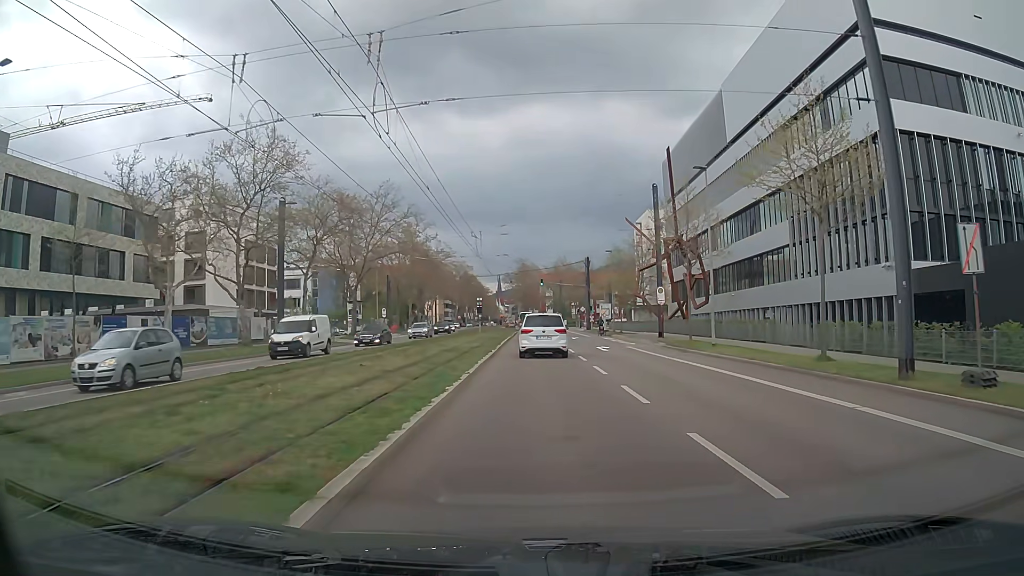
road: secondary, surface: asphalt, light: Day
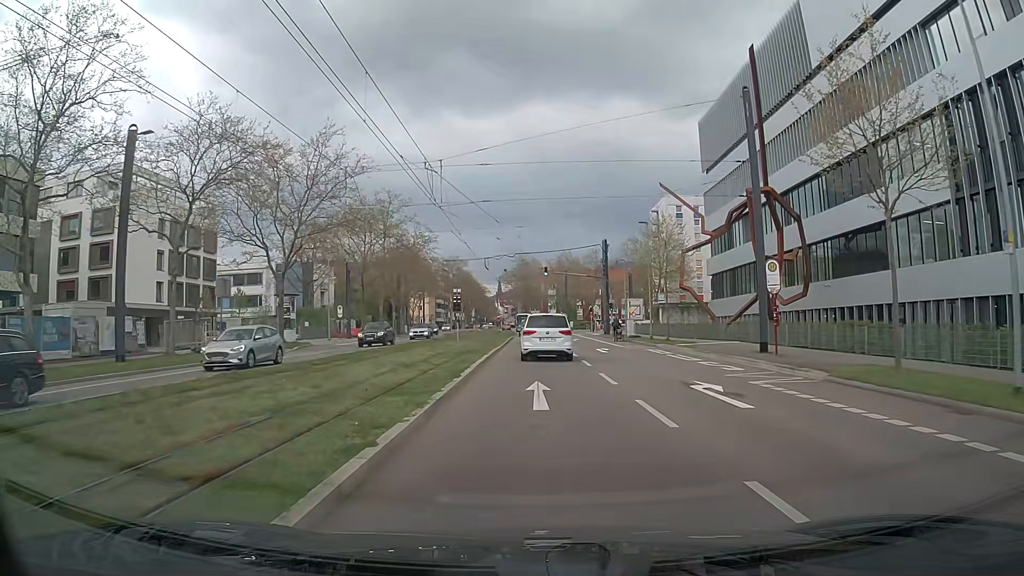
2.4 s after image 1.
(-0.1, +20.5) m; 0°
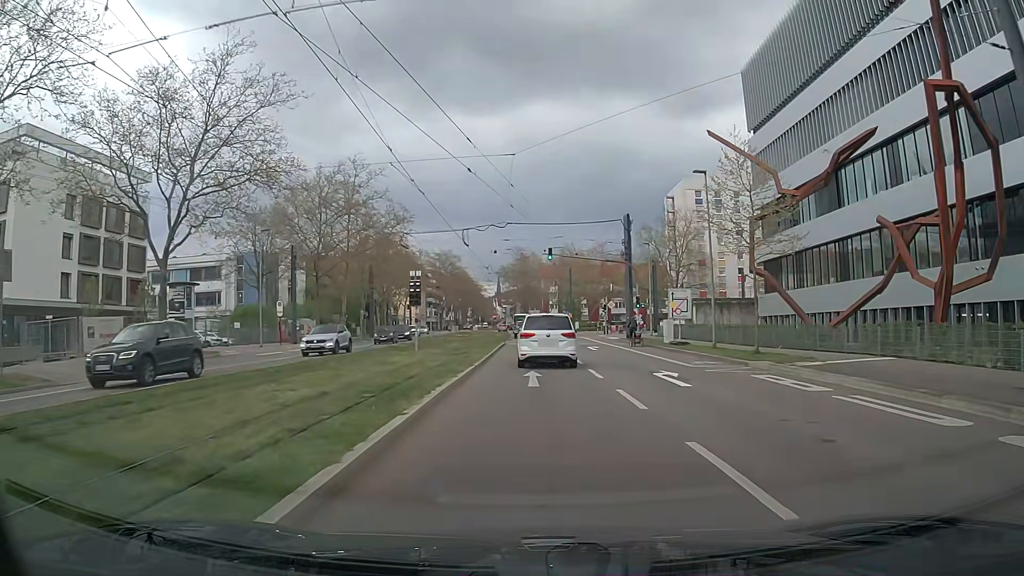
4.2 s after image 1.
(0.0, +16.4) m; -1°
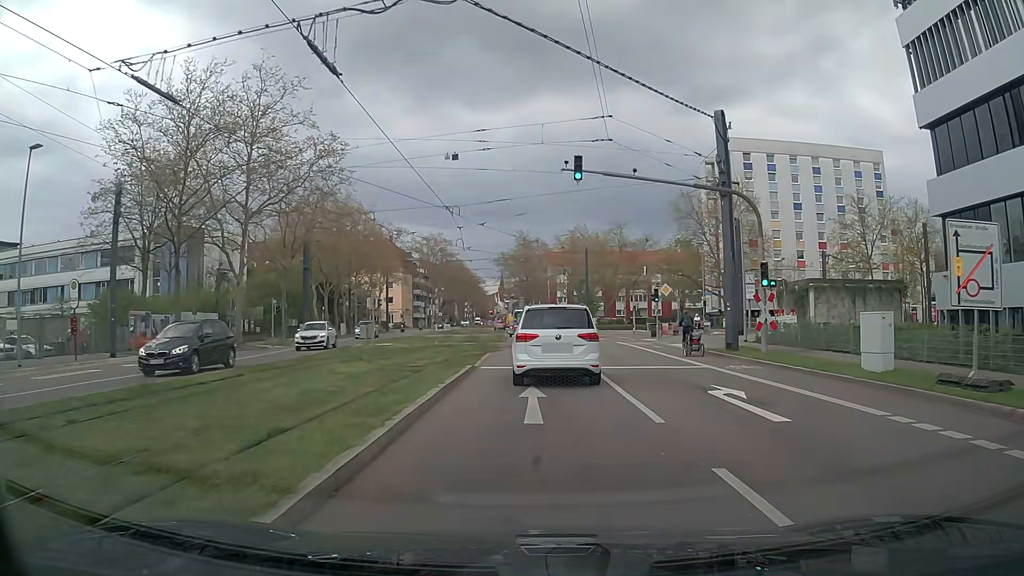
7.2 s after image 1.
(+0.2, +25.5) m; 0°
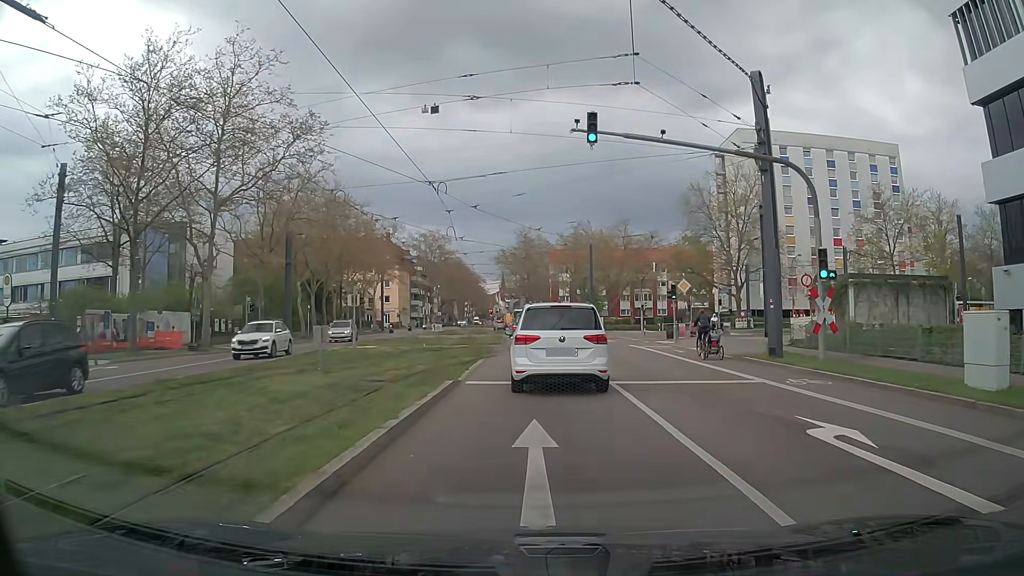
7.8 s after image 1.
(0.0, +4.6) m; +1°
(0, +10) (0, +20) (0, +30) (0, +40) (0, +50) (-1, +60) (-1, +70) (-1, +80) (-2, +90) (-2, +100) m
